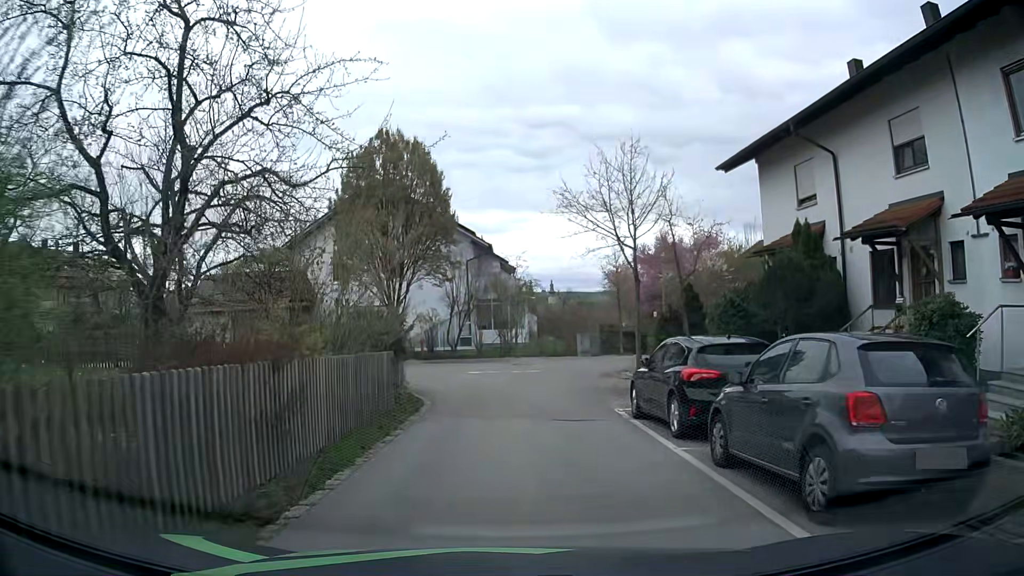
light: Day
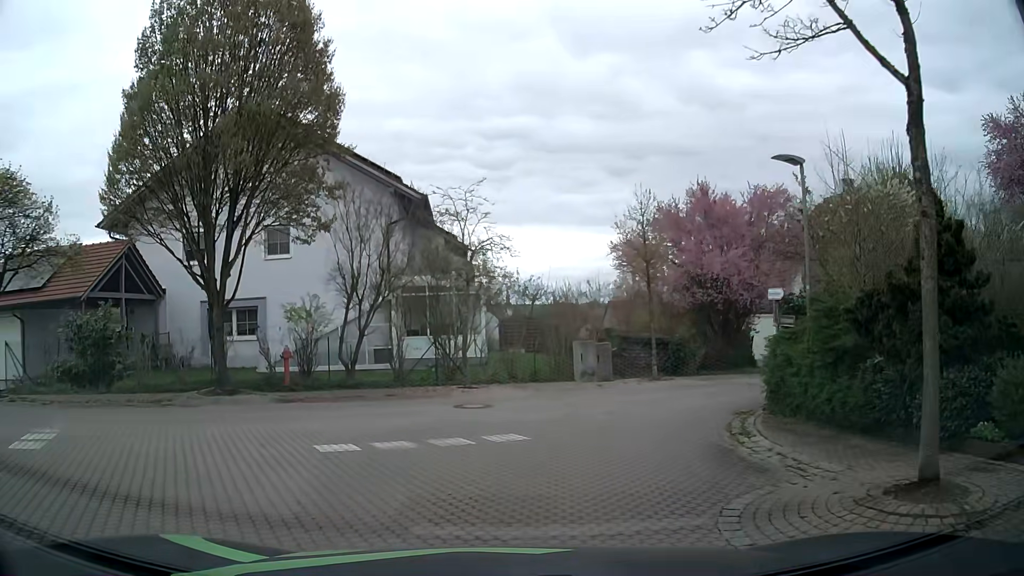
(+0.4, +15.3) m; +3°
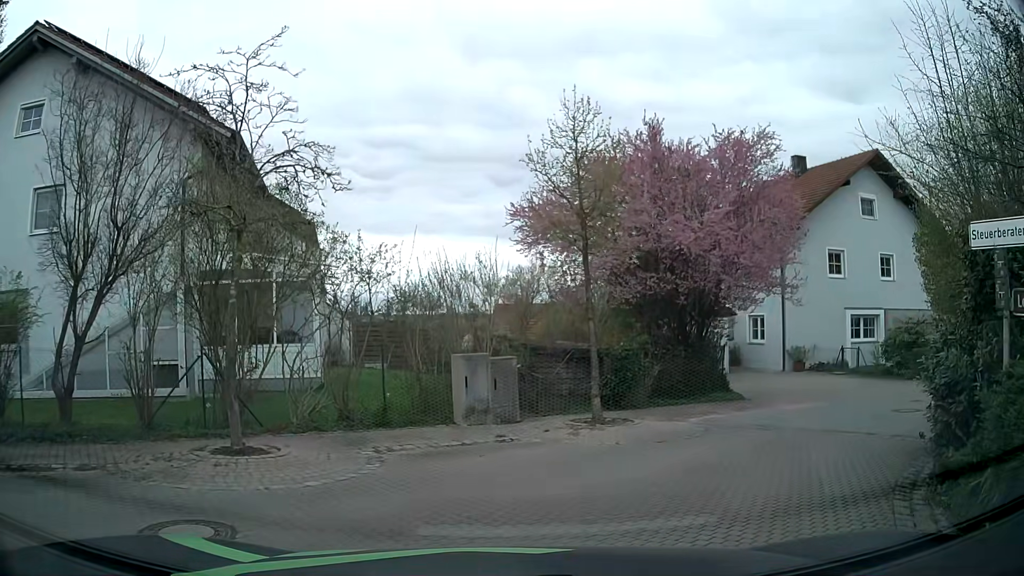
(+0.6, +8.3) m; +10°
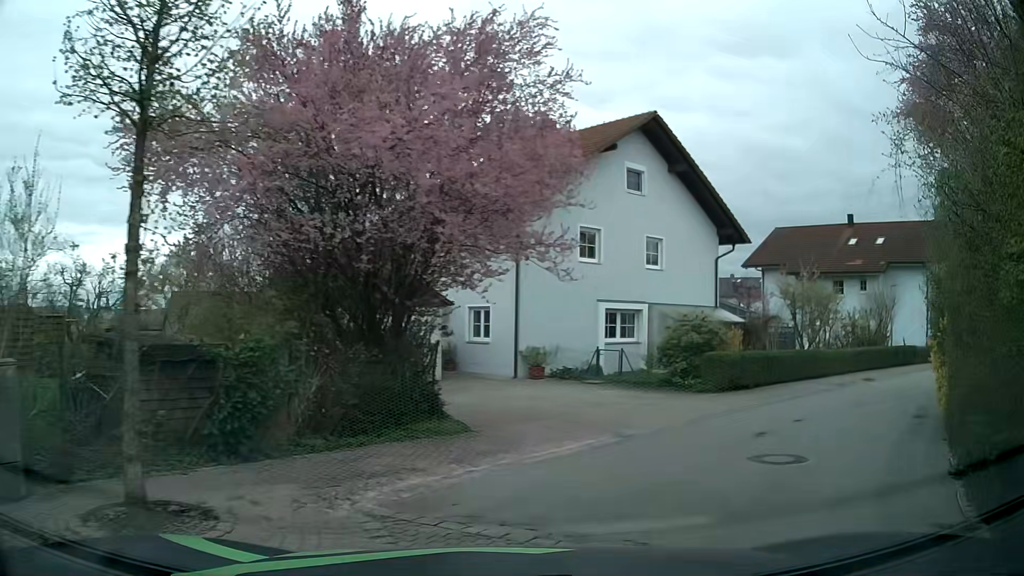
(+1.4, +6.6) m; +25°
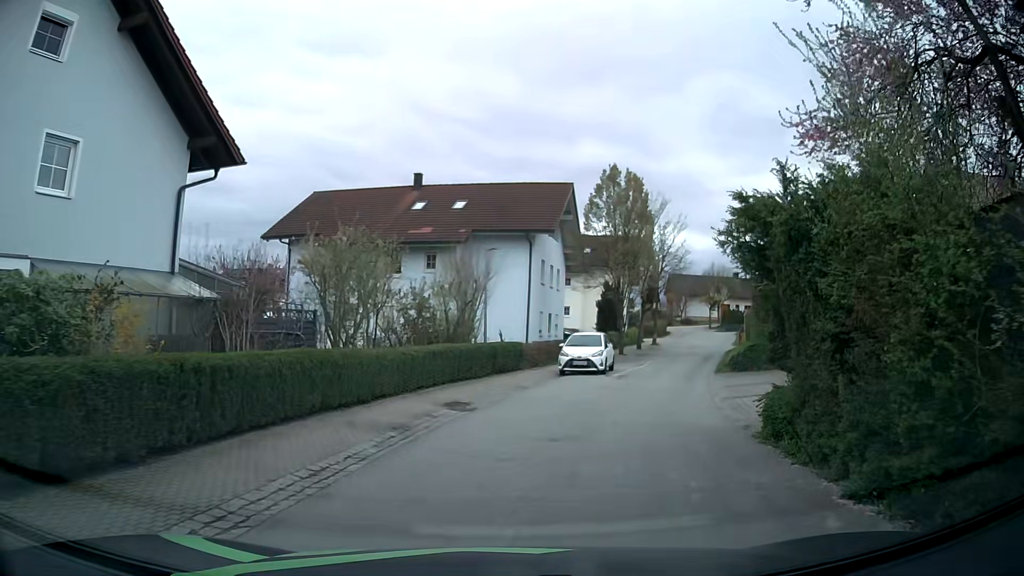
(+5.3, +12.5) m; +38°
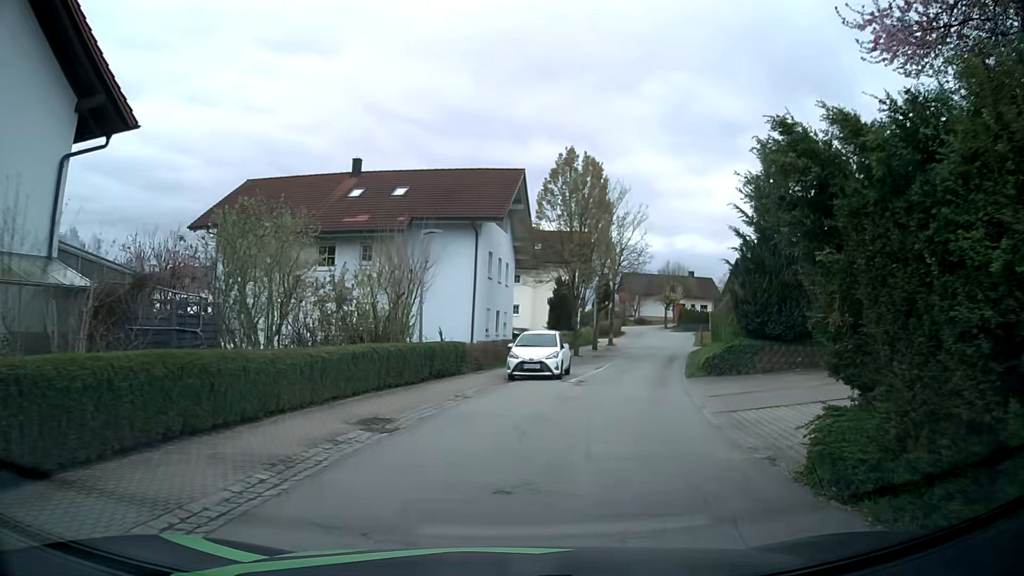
(+0.1, +3.3) m; +4°
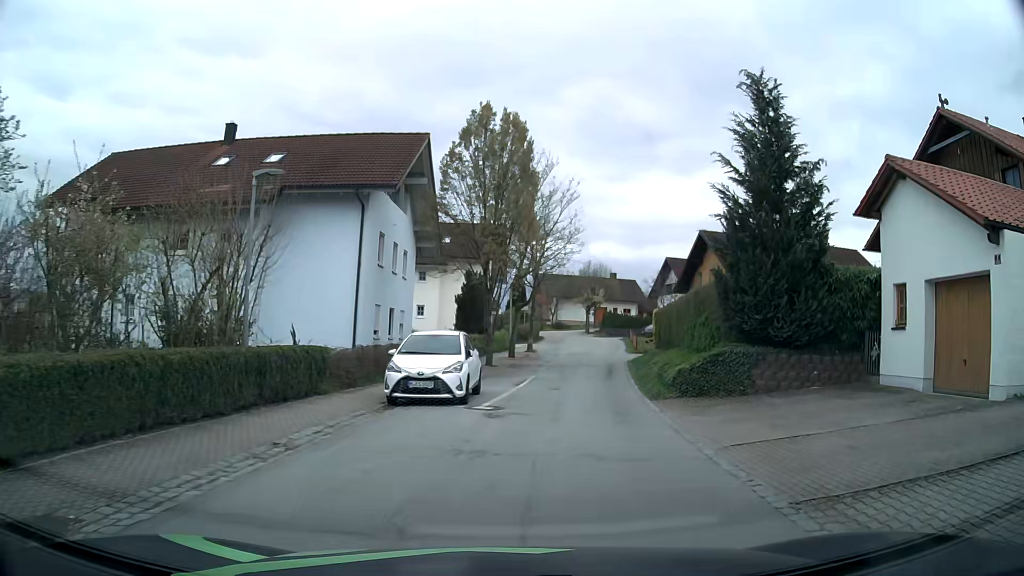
(+0.6, +7.2) m; +9°
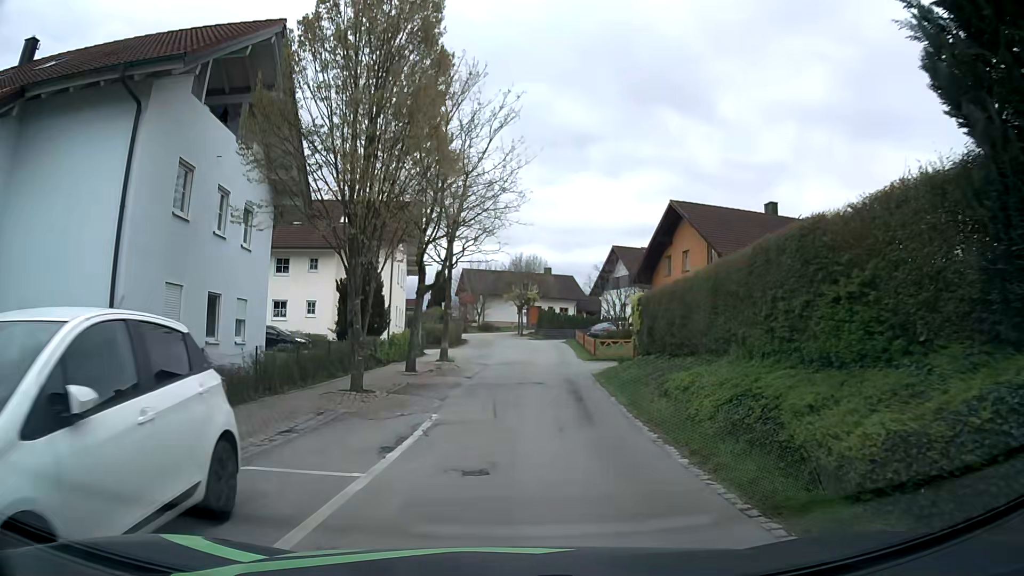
(+0.6, +11.8) m; +6°
(0, +10) (+1, +20) (+1, +30) (+2, +40) (+2, +50) (-1, +59) (-9, +66) (-19, +67) (-29, +69) (-37, +74) m
